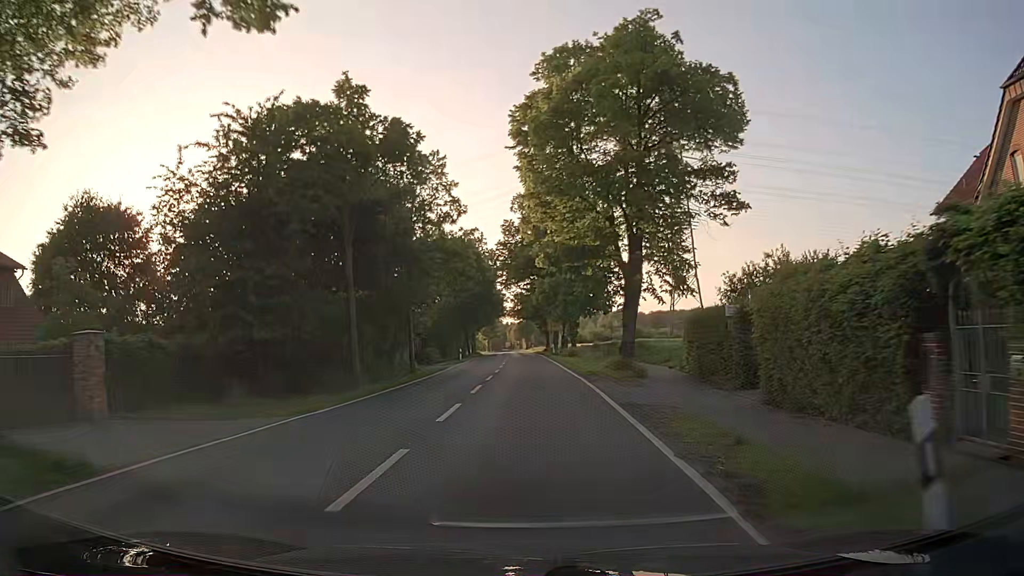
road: secondary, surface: asphalt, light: Day
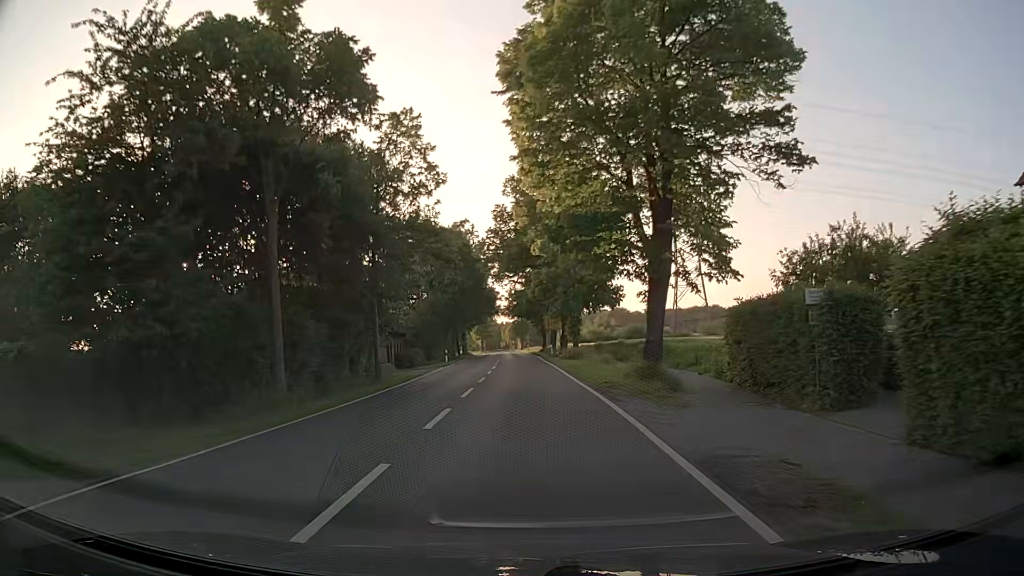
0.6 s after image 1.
(+0.1, +6.9) m; 0°
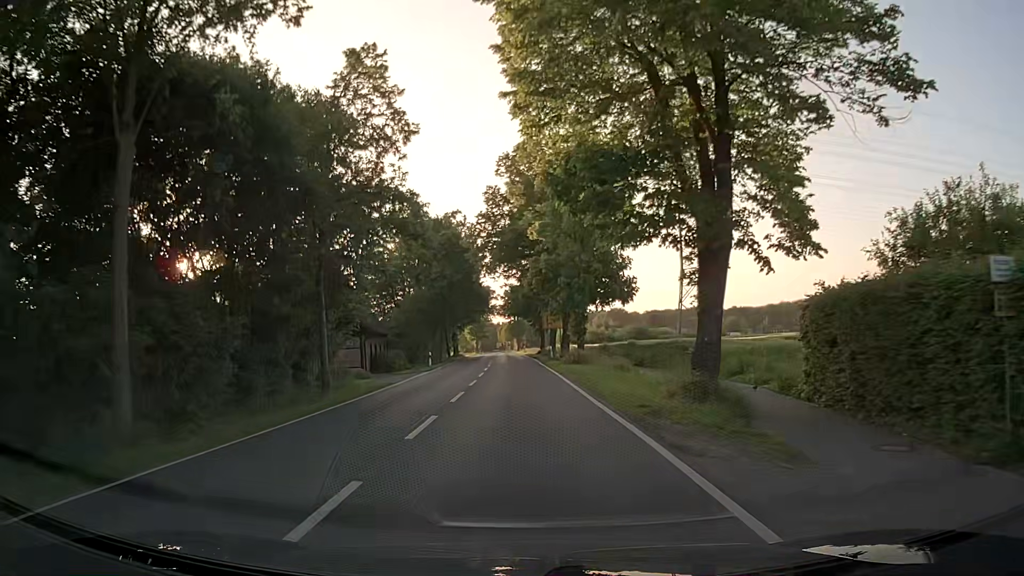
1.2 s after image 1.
(0.0, +6.9) m; 0°
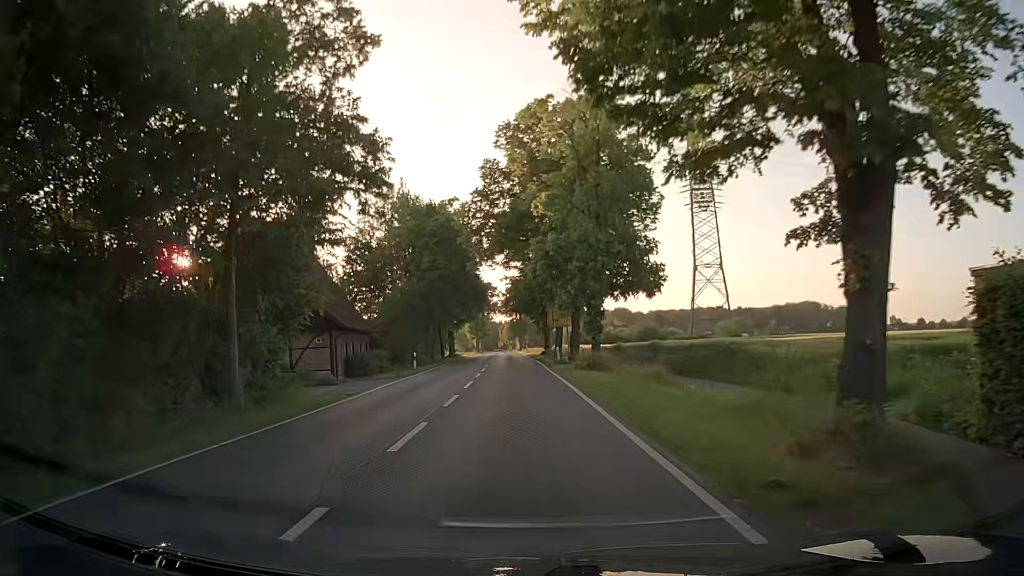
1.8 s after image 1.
(0.0, +7.0) m; 0°
